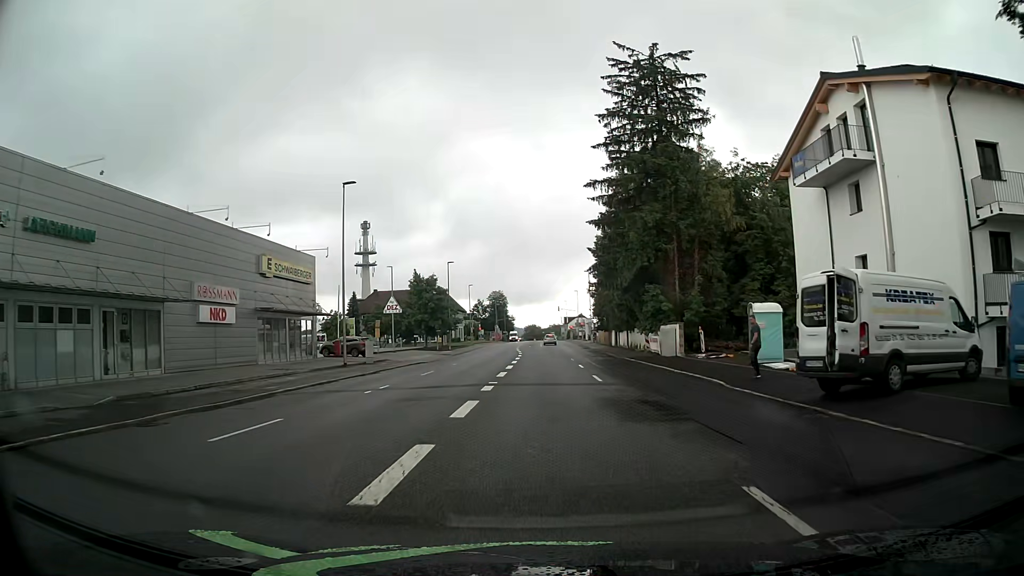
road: tertiary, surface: asphalt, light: Day
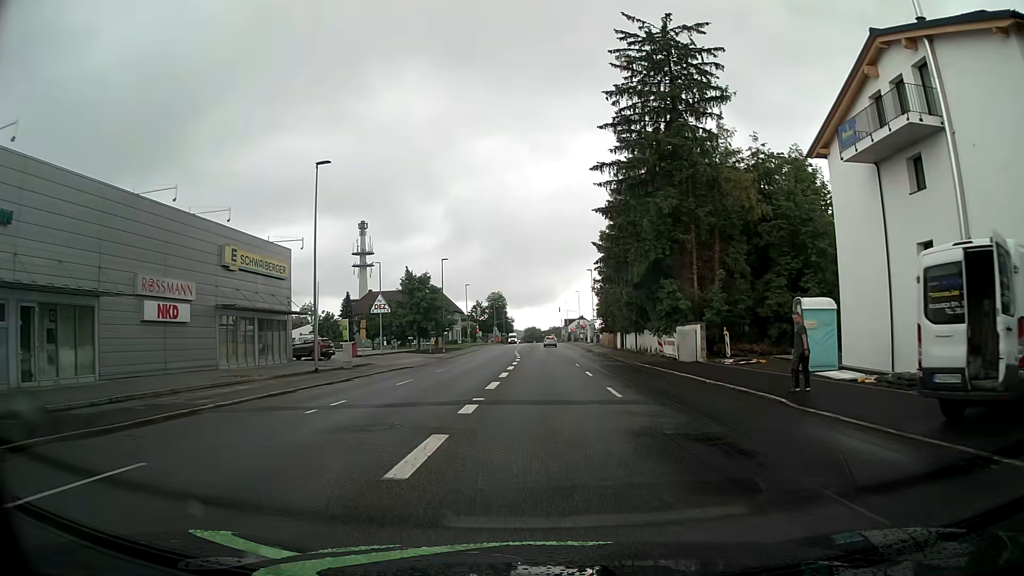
(0.0, +4.9) m; 0°
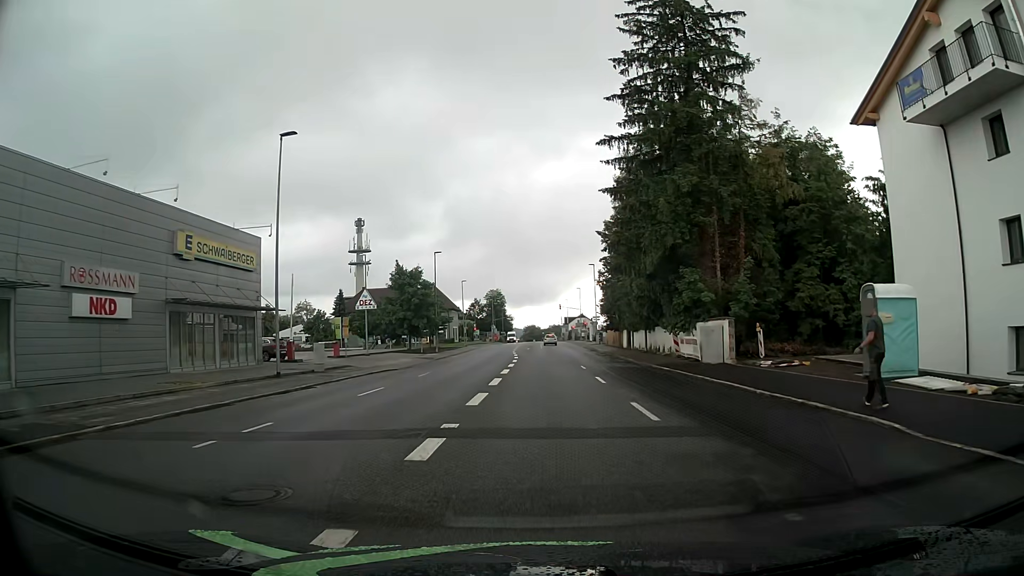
(0.0, +4.9) m; +1°
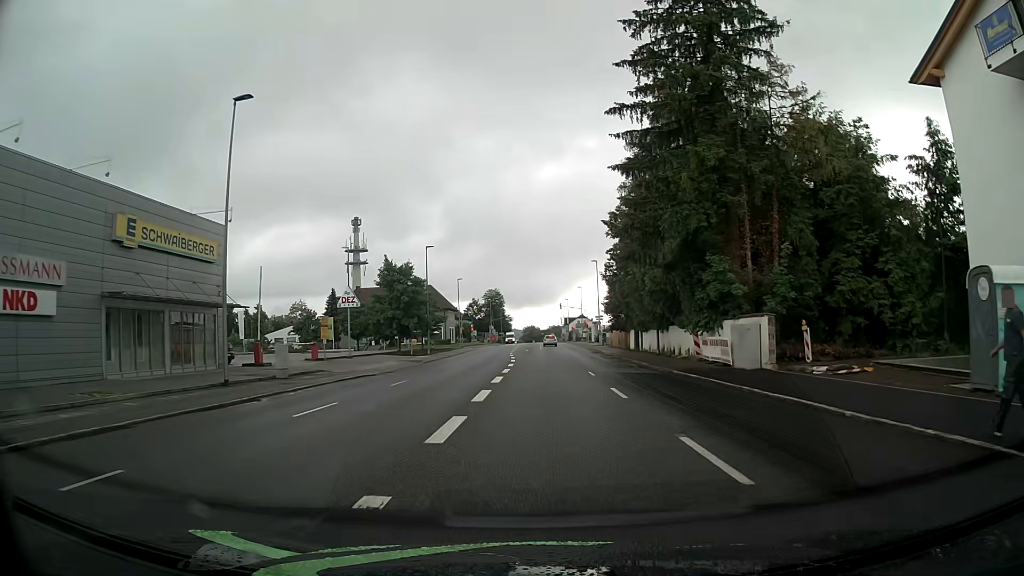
(0.0, +4.9) m; -1°
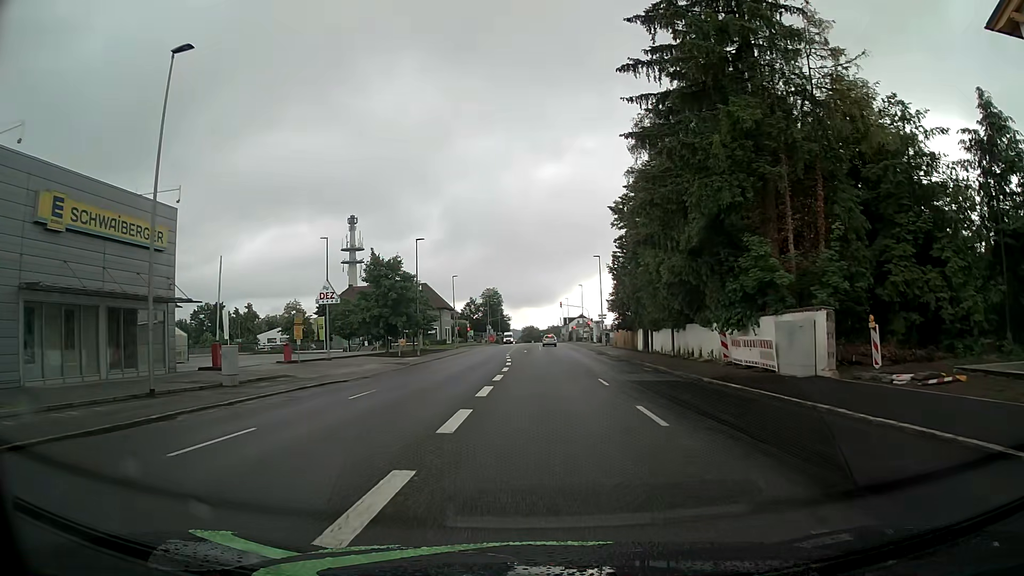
(0.0, +4.9) m; 0°
